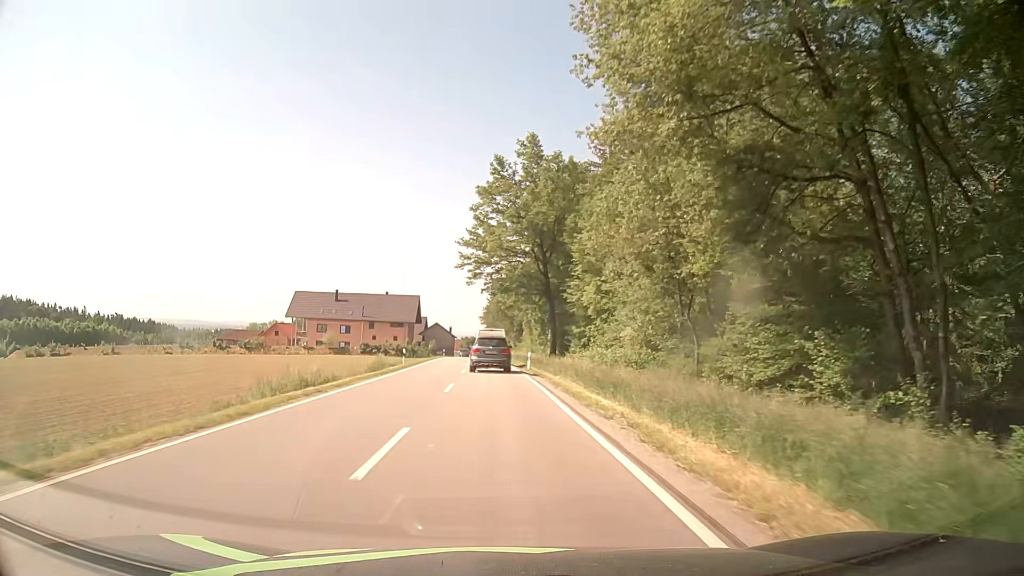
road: secondary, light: Day
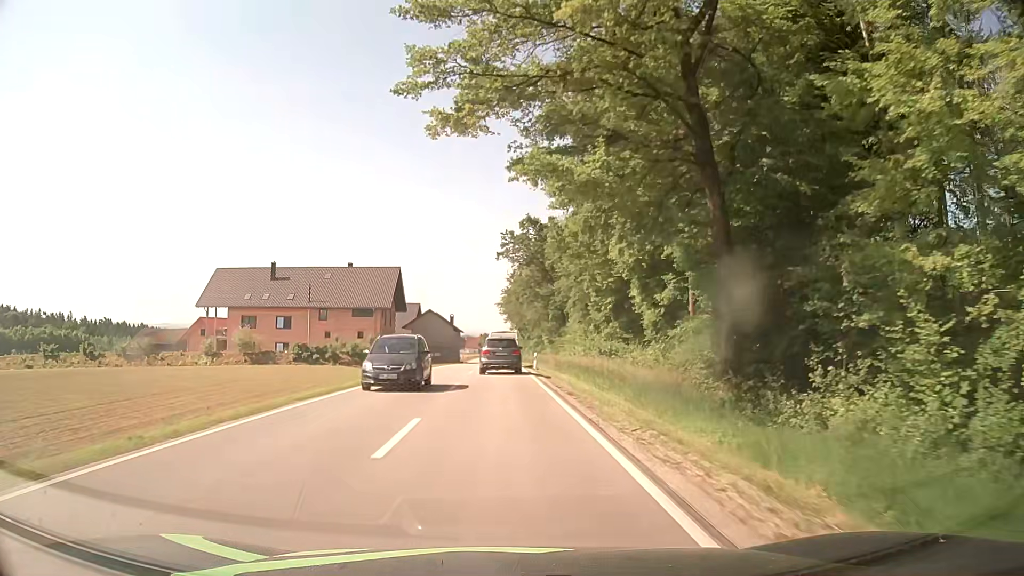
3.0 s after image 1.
(-0.8, +46.9) m; -2°
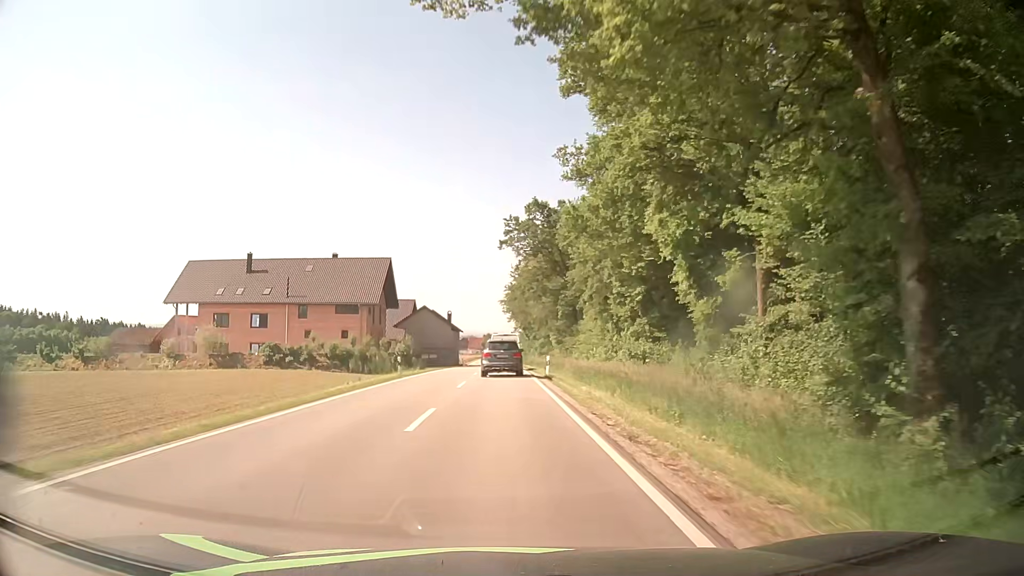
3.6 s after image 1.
(0.0, +9.4) m; 0°
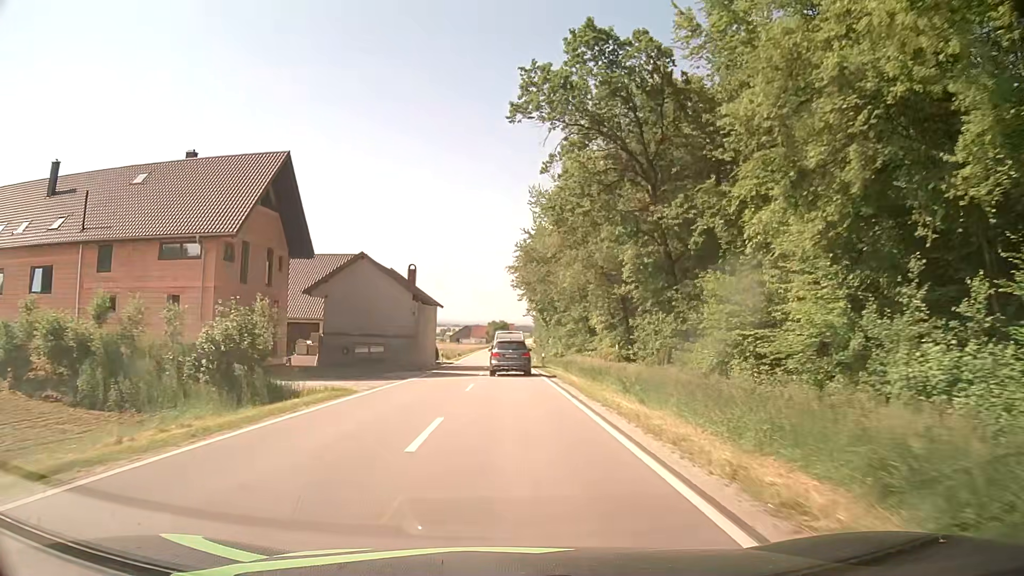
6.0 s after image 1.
(-0.2, +38.0) m; 0°
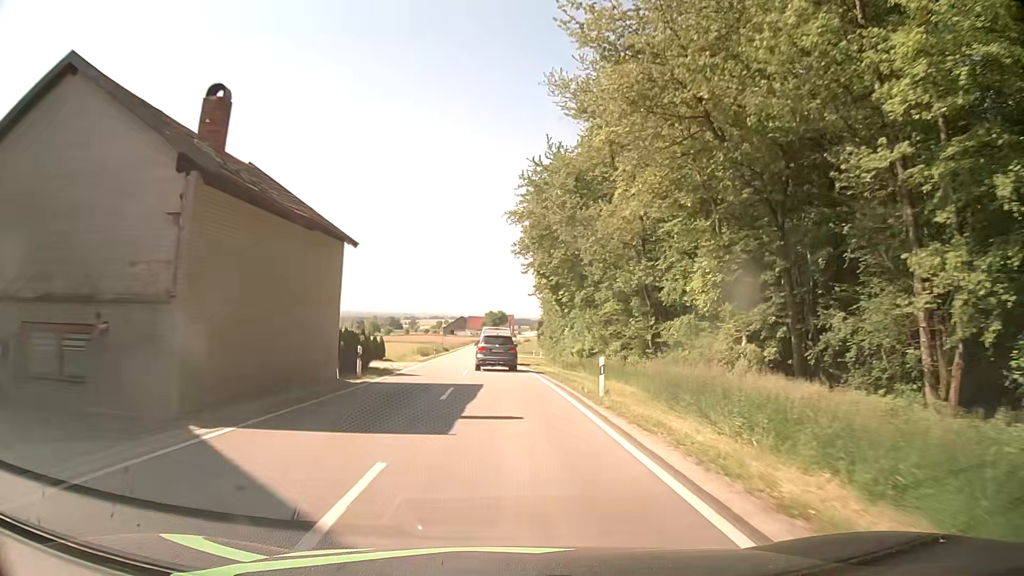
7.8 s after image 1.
(+0.1, +29.3) m; 0°
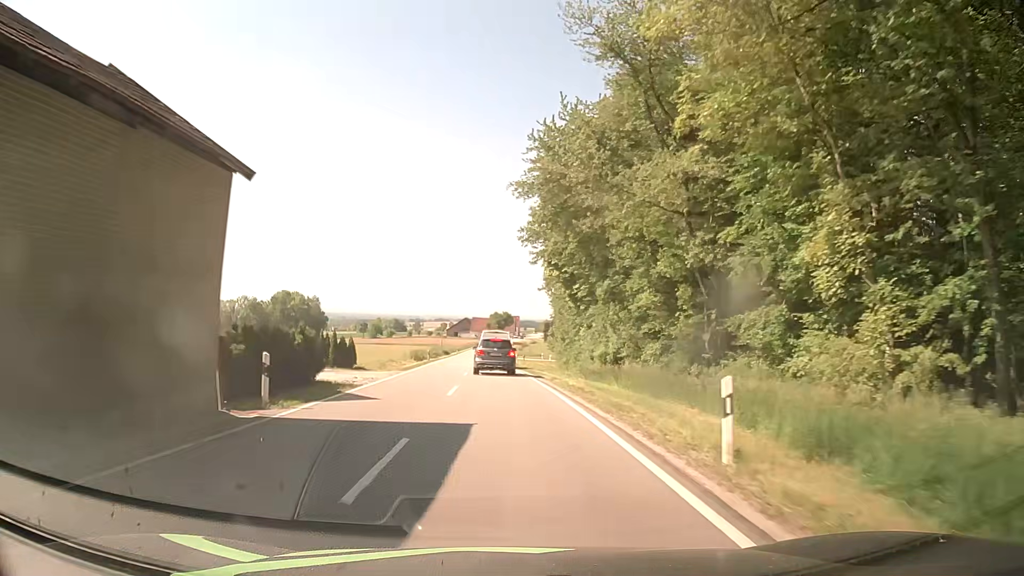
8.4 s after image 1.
(0.0, +9.8) m; 0°
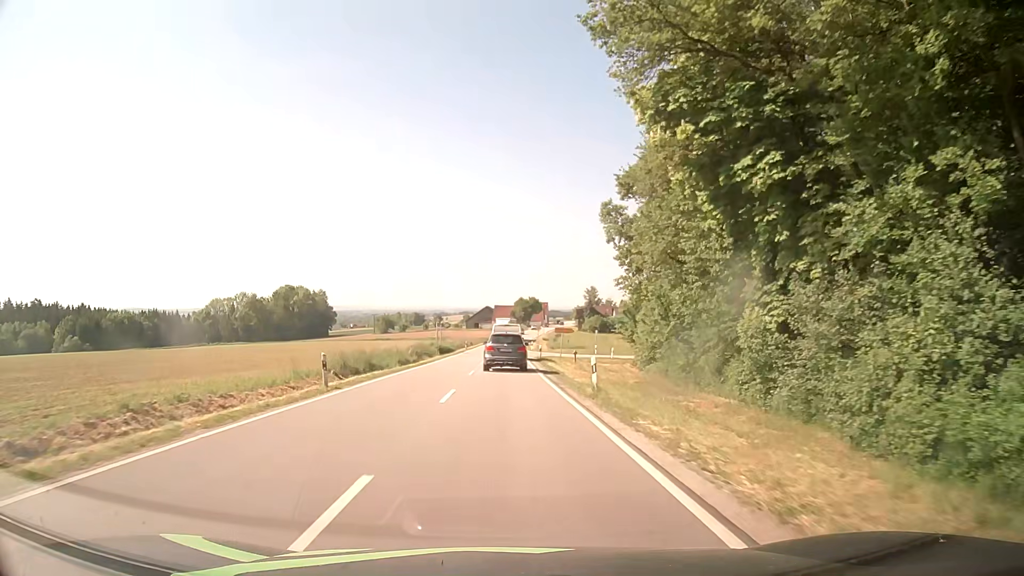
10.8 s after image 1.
(-0.6, +38.9) m; -2°
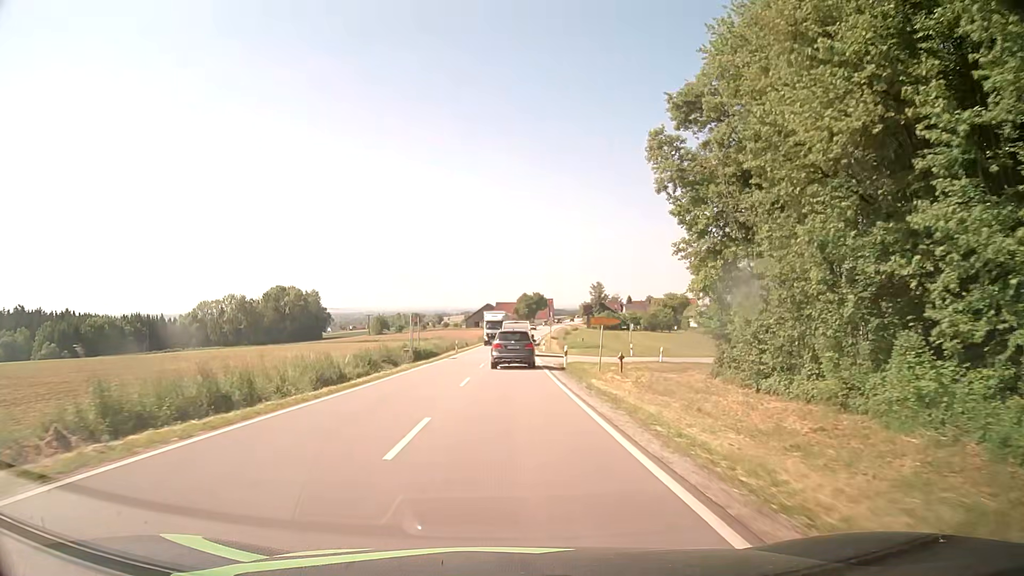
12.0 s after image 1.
(-0.1, +19.1) m; 0°
(0, +10) (0, +20) (0, +30) (0, +40) (0, +50) (+1, +60) (+1, +70) (+1, +80) (+2, +90) (+2, +100) m
